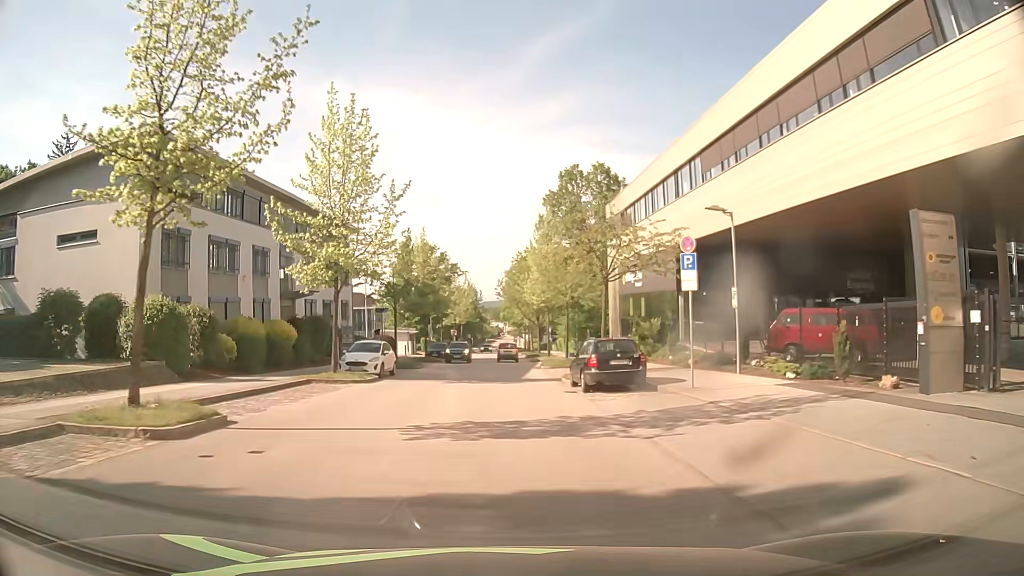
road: residential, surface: asphalt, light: Day
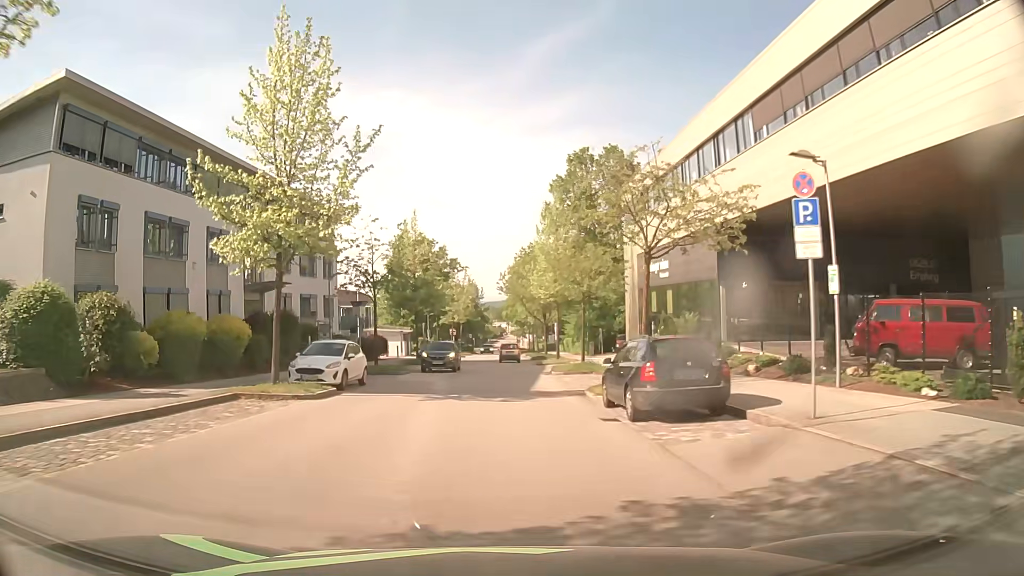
(0.0, +6.6) m; 0°
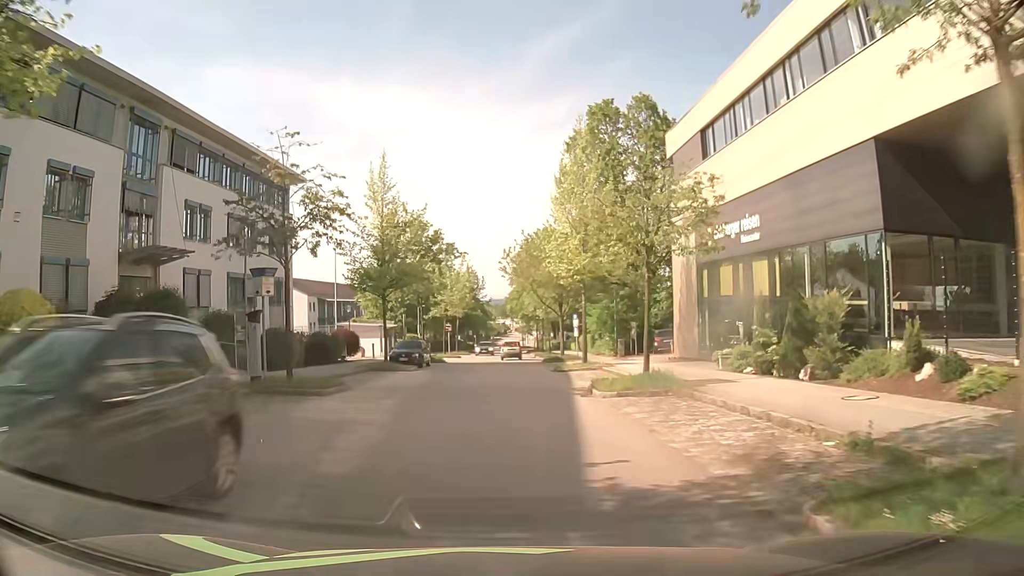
(0.0, +13.4) m; -1°
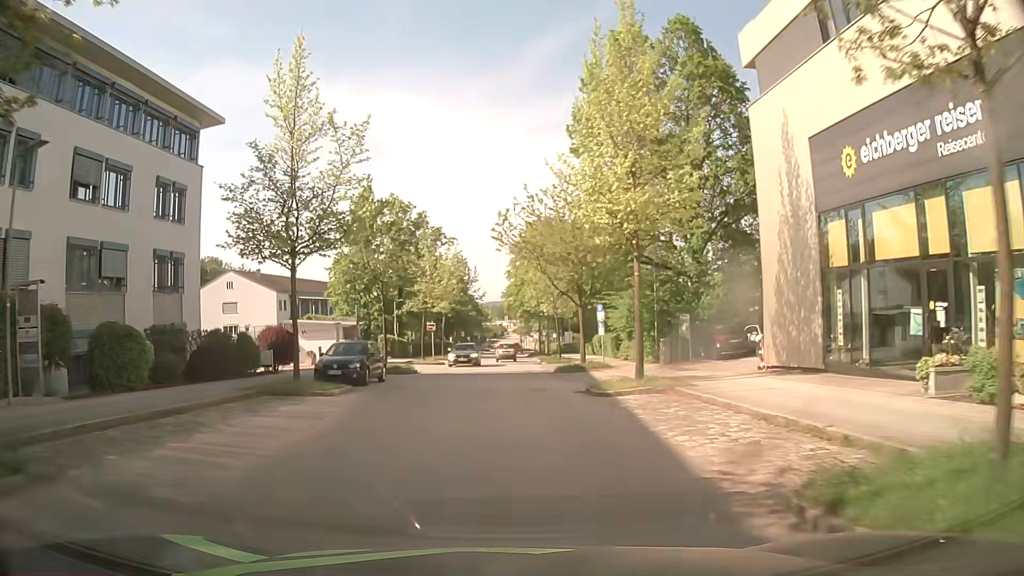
(+0.1, +13.7) m; +1°
